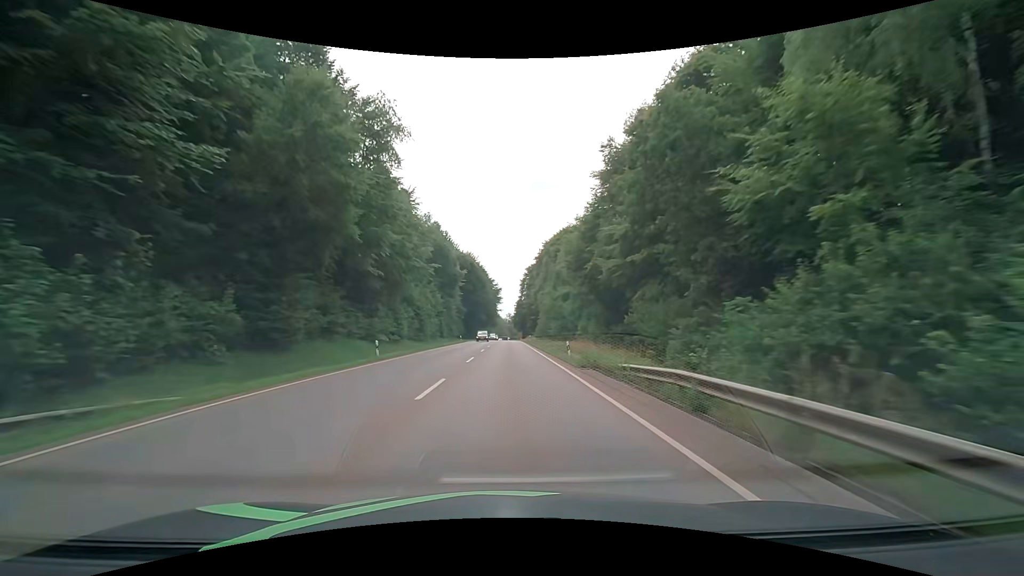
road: secondary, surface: asphalt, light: Day
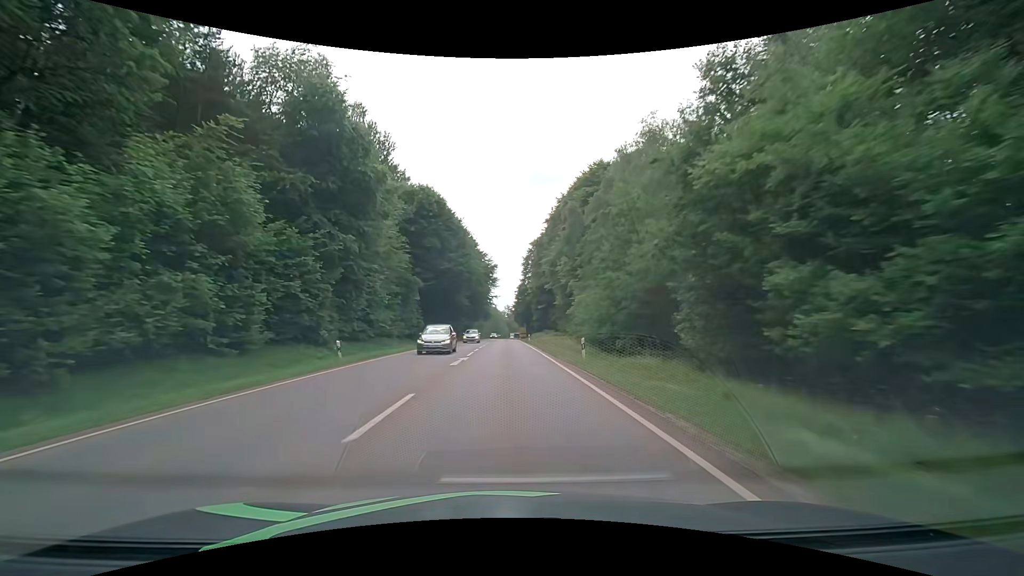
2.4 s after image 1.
(+0.1, +51.8) m; +1°
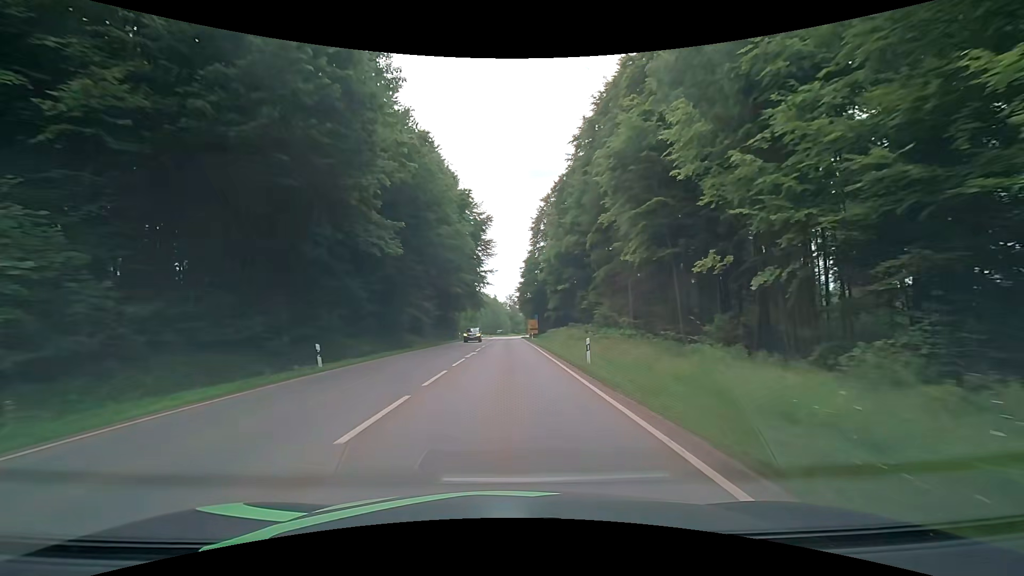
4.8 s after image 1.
(-0.3, +48.3) m; 0°
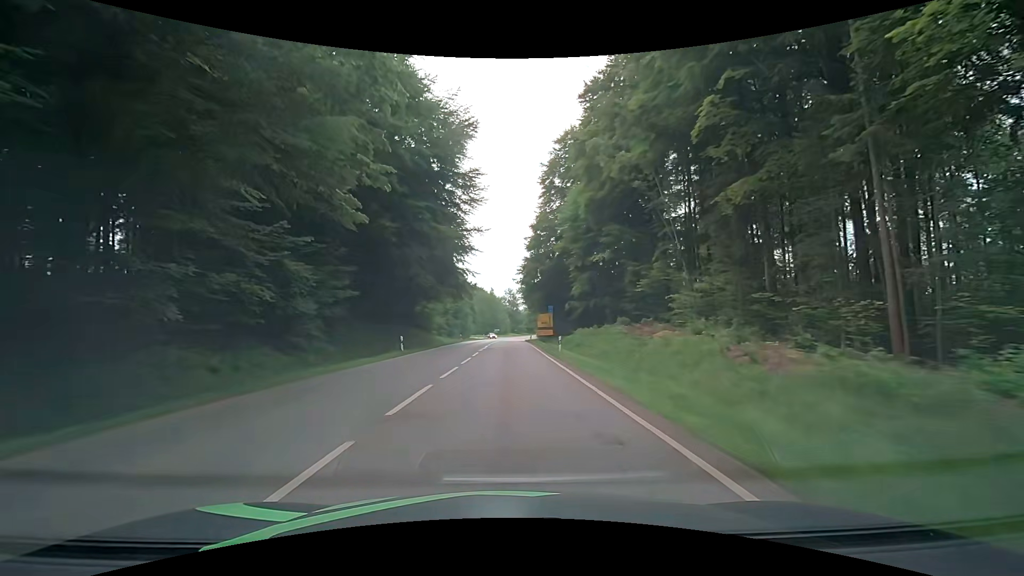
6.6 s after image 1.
(-0.3, +34.2) m; 0°
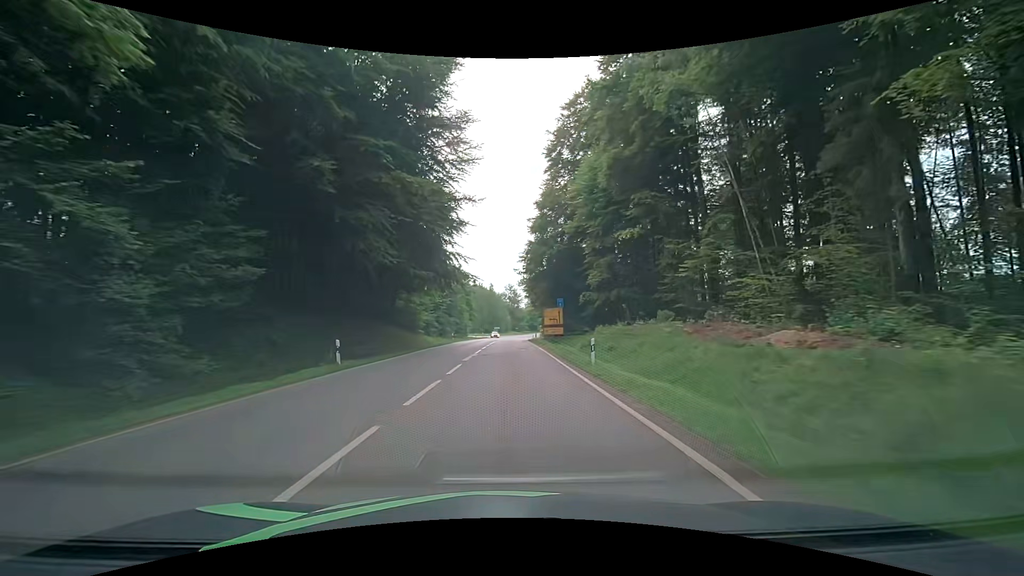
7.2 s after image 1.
(0.0, +11.1) m; 0°
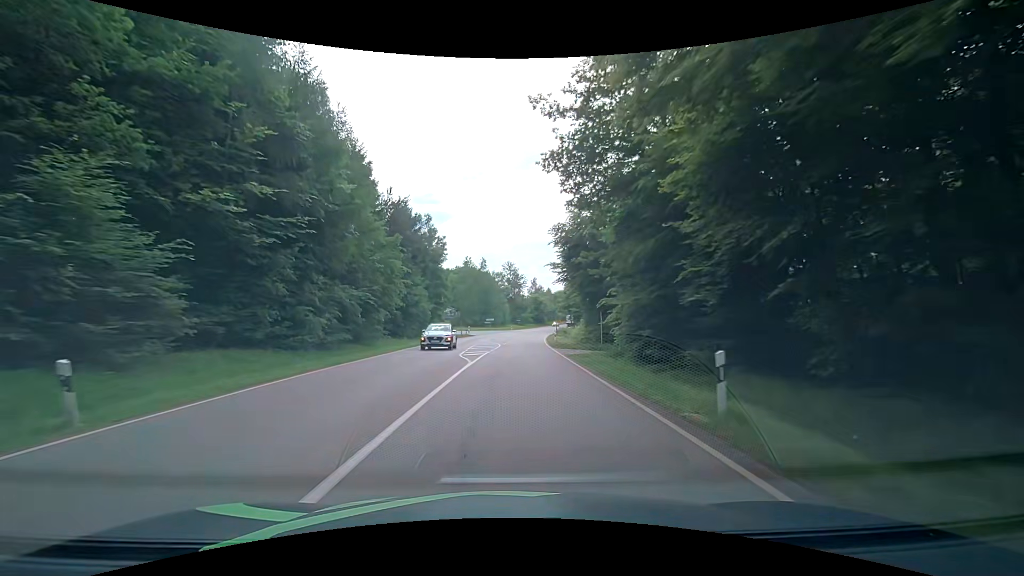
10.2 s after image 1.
(-0.3, +52.0) m; -2°
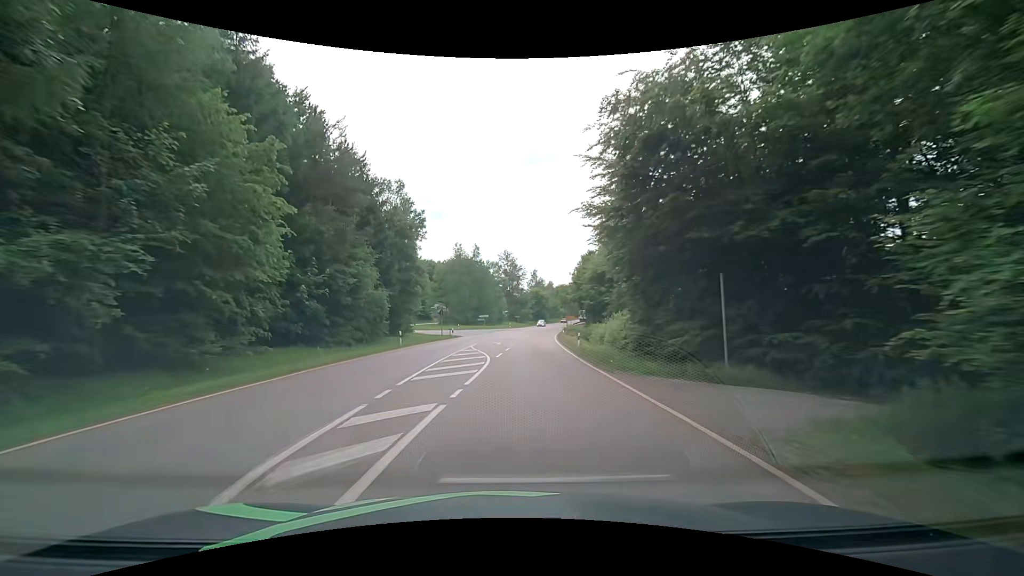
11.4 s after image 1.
(+0.5, +18.9) m; +2°
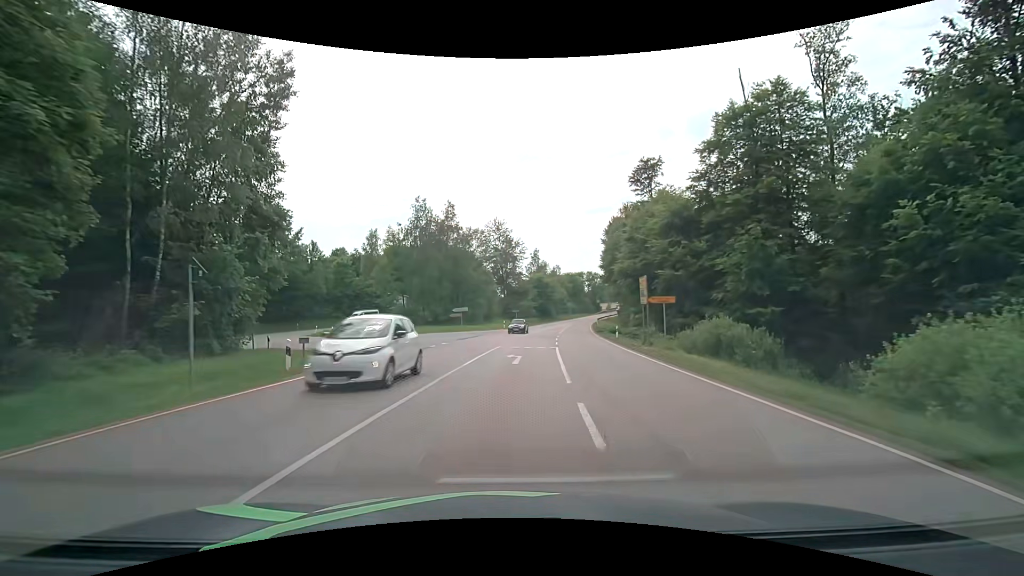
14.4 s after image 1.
(+0.4, +40.3) m; +1°
(0, +10) (+1, +20) (+1, +30) (-3, +39) (-10, +46) (-19, +51) (-25, +59) (-28, +68) (-25, +78) (-20, +86) m
